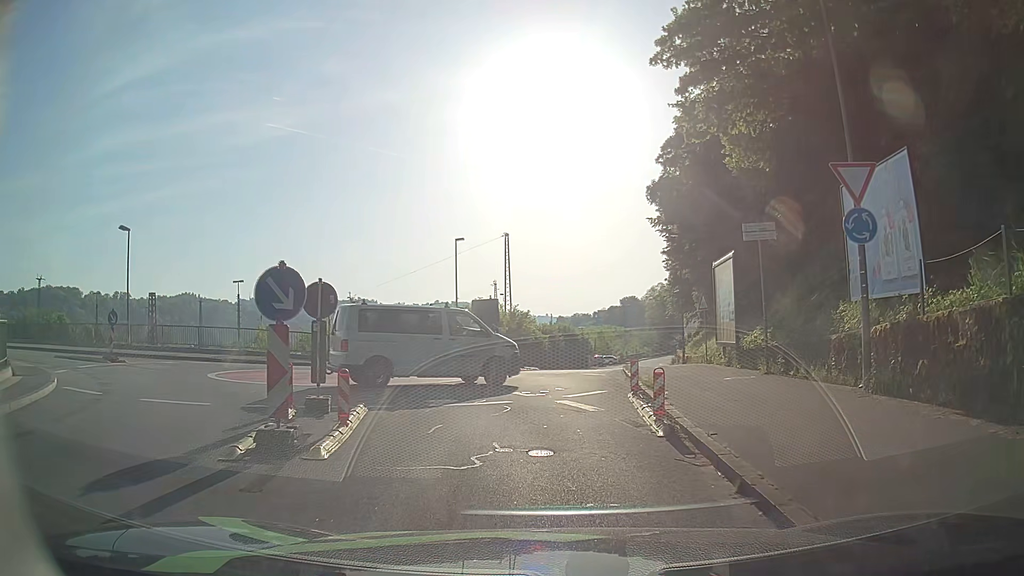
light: Day
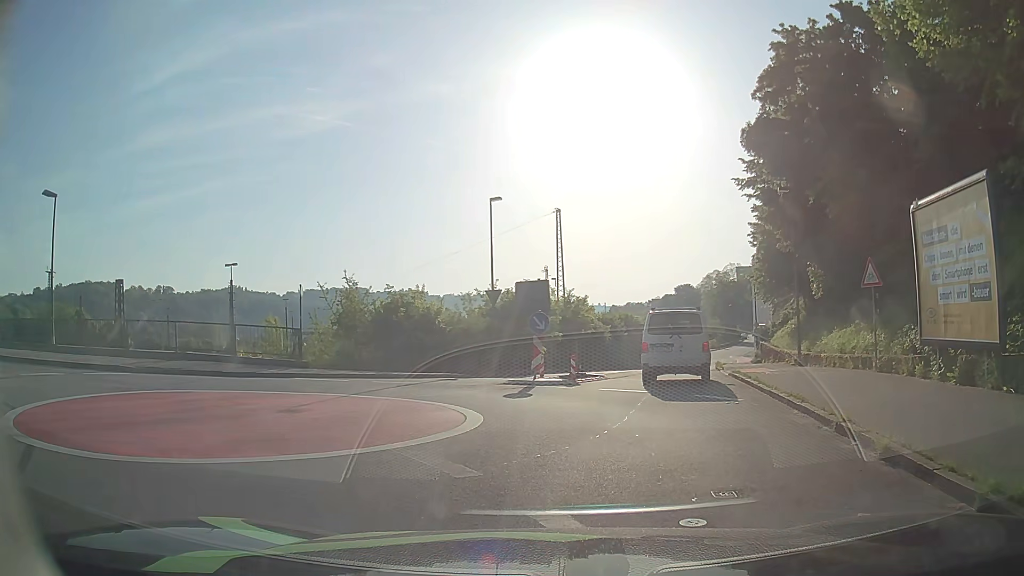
(-0.5, +10.6) m; -4°
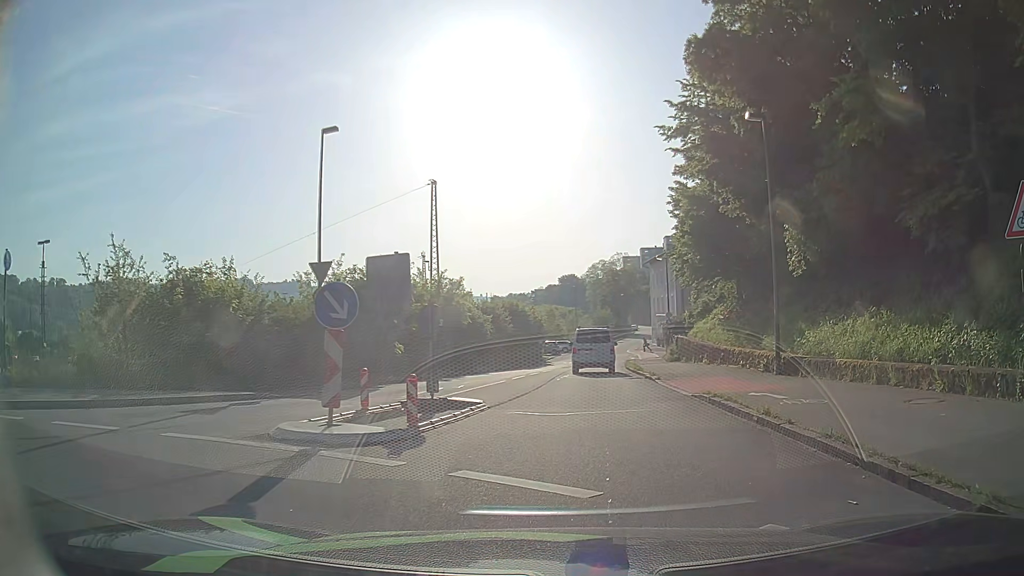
(+0.4, +10.1) m; +8°
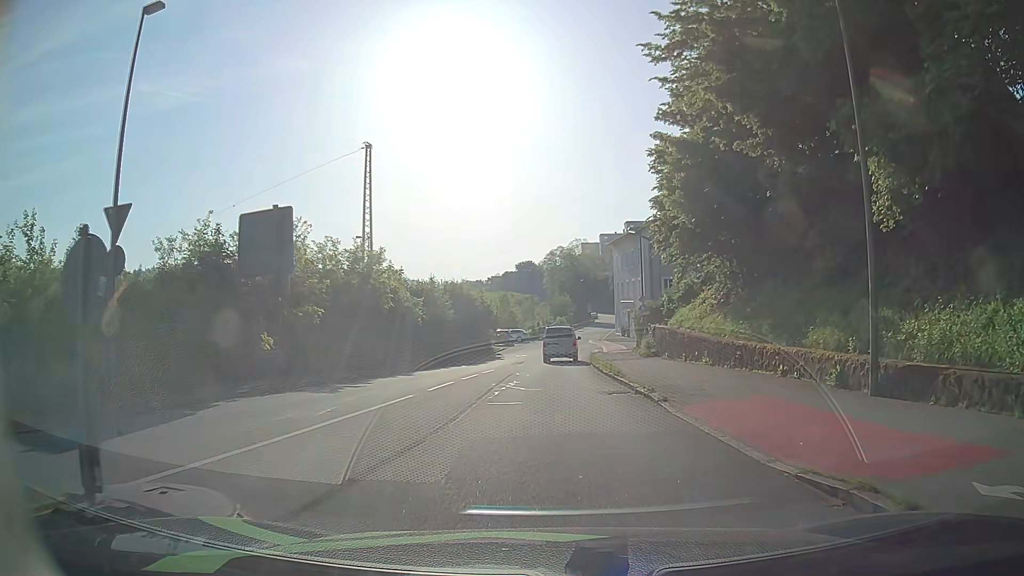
(+0.5, +9.1) m; +4°
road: residential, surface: asphalt
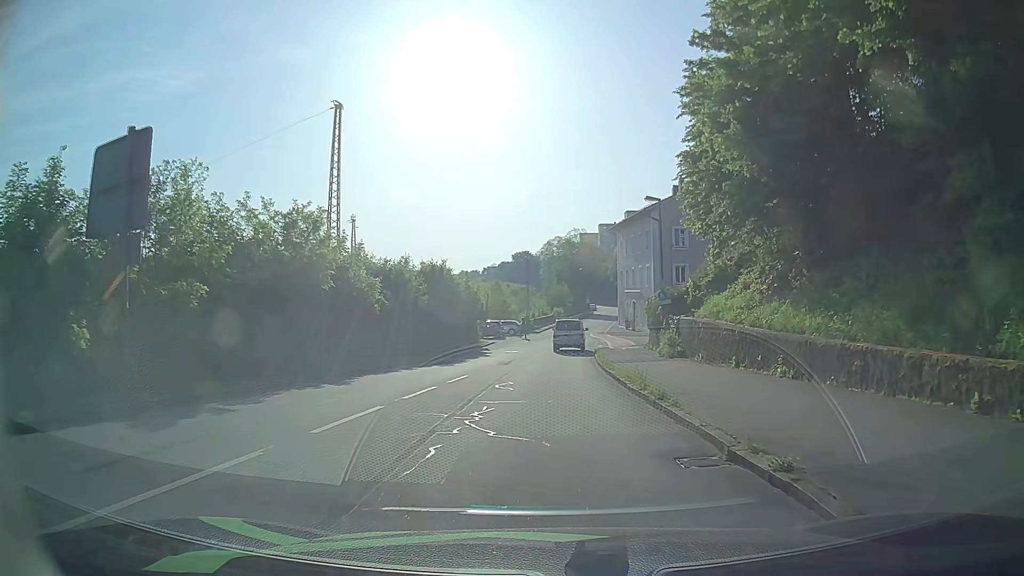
(0.0, +8.2) m; 0°
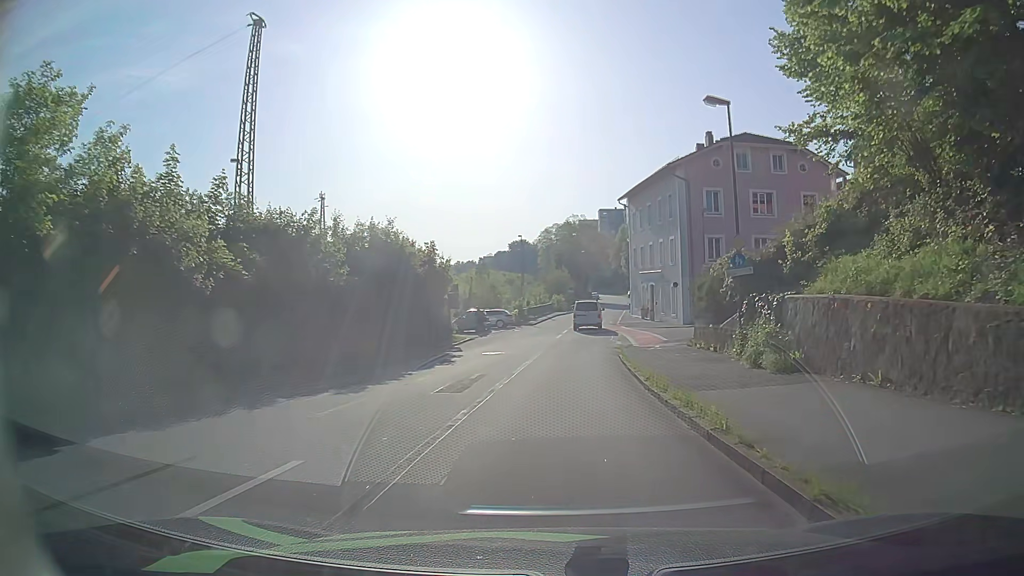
(0.0, +14.0) m; -1°
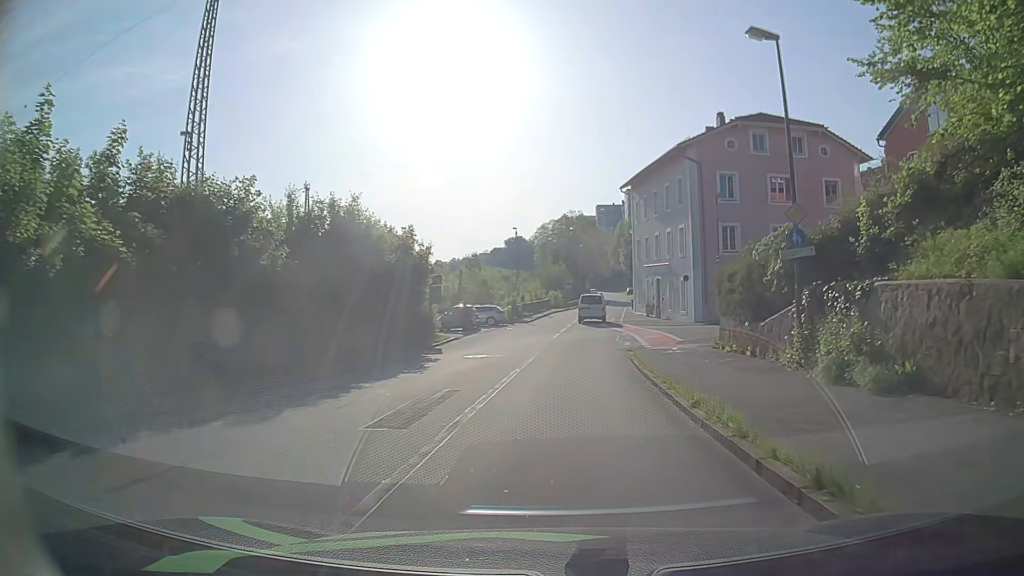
(+0.1, +5.0) m; +1°
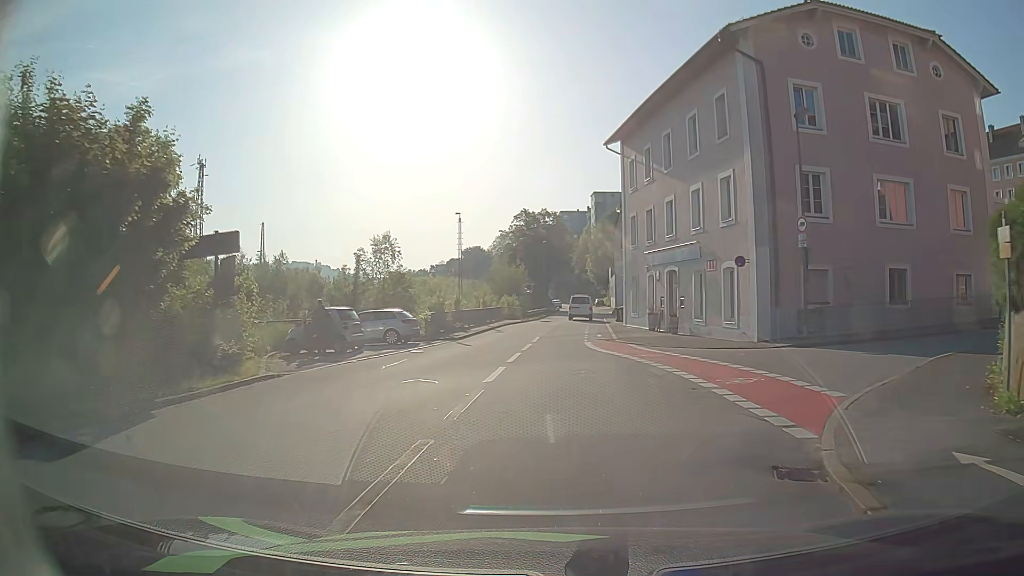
(+0.7, +20.3) m; +3°
(0, +10) (0, +20) (+1, +30) (+2, +40) (+2, +50) (+3, +60) (+4, +70) (+5, +80) (+5, +90) (+6, +100) m
